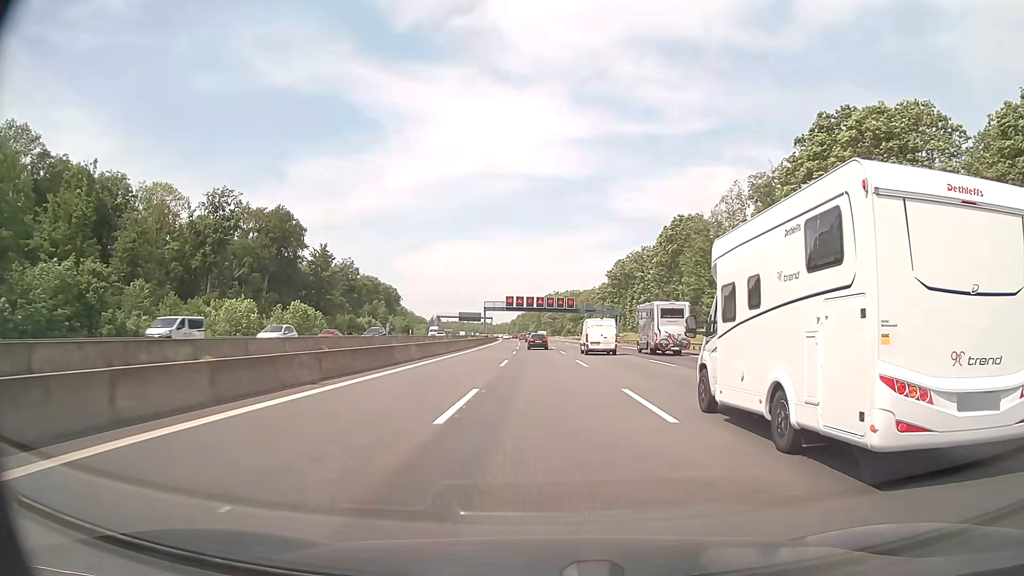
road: motorway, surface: asphalt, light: Day
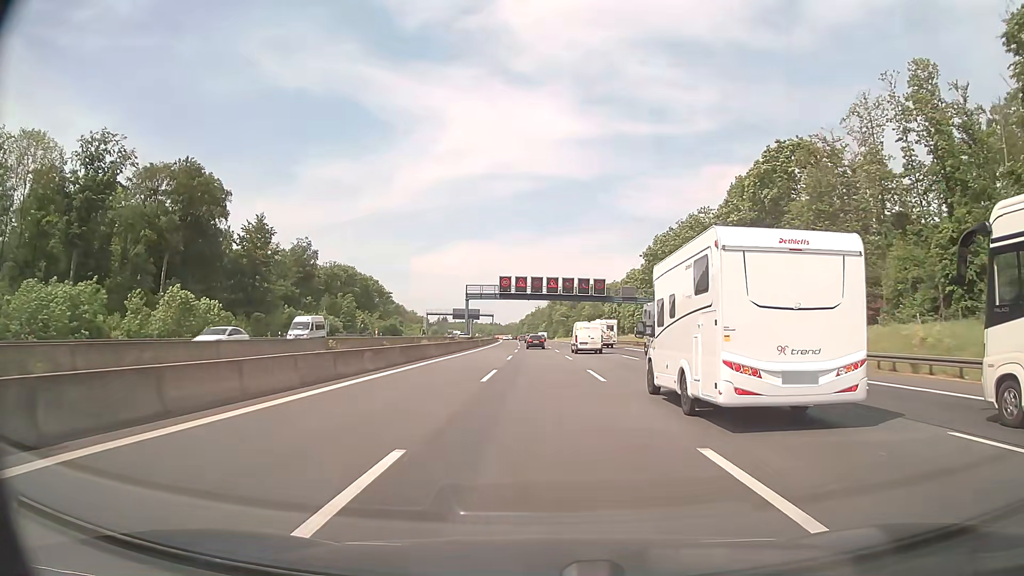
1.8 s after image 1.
(-0.4, +44.3) m; -1°
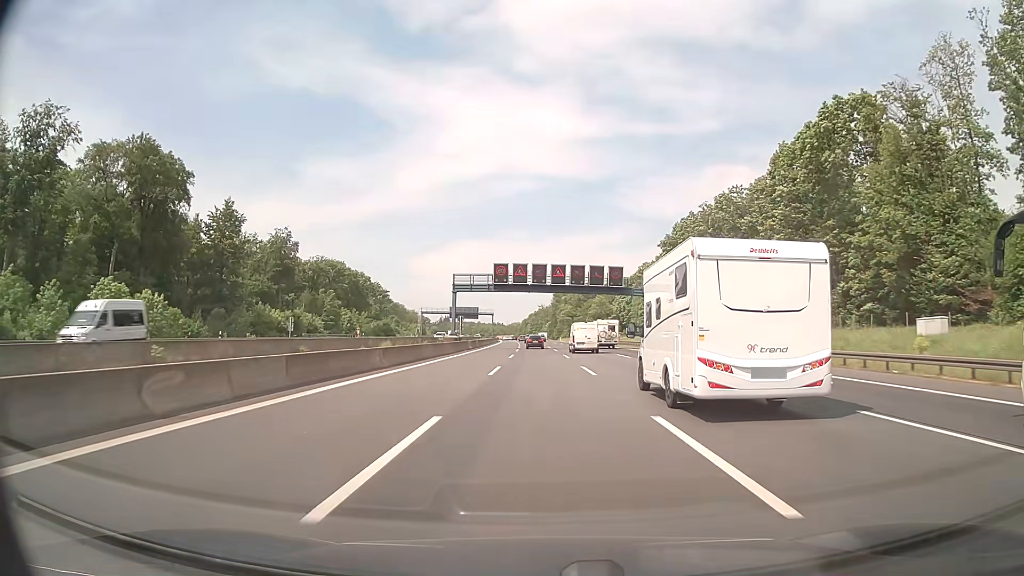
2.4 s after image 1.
(0.0, +14.7) m; 0°
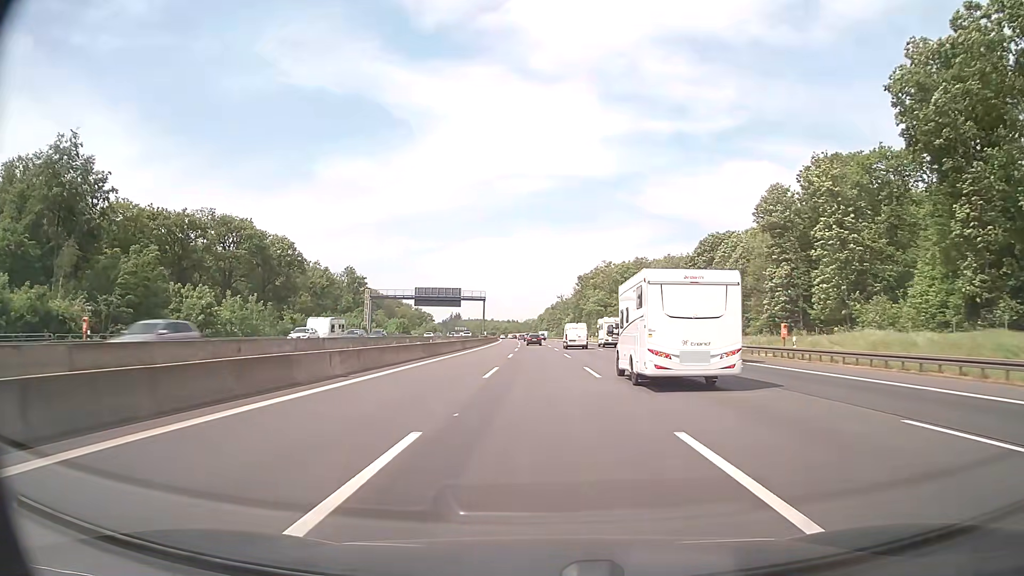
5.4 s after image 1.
(-1.0, +73.6) m; -1°
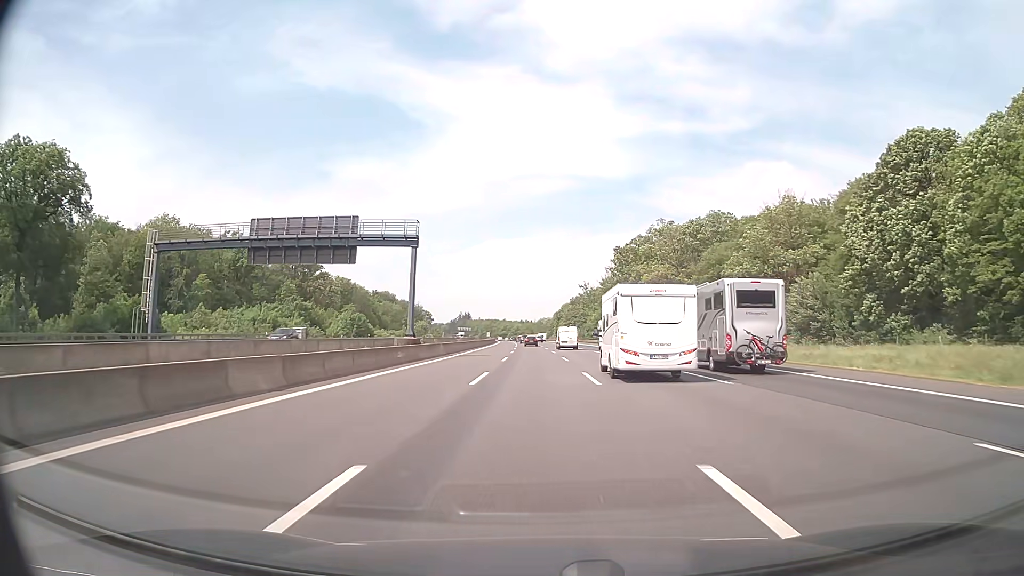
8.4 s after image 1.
(-0.8, +74.2) m; -1°
(0, +10) (0, +20) (0, +30) (0, +40) (-1, +50) (-1, +60) (-1, +70) (-2, +80) (-2, +90) (-2, +100) m
